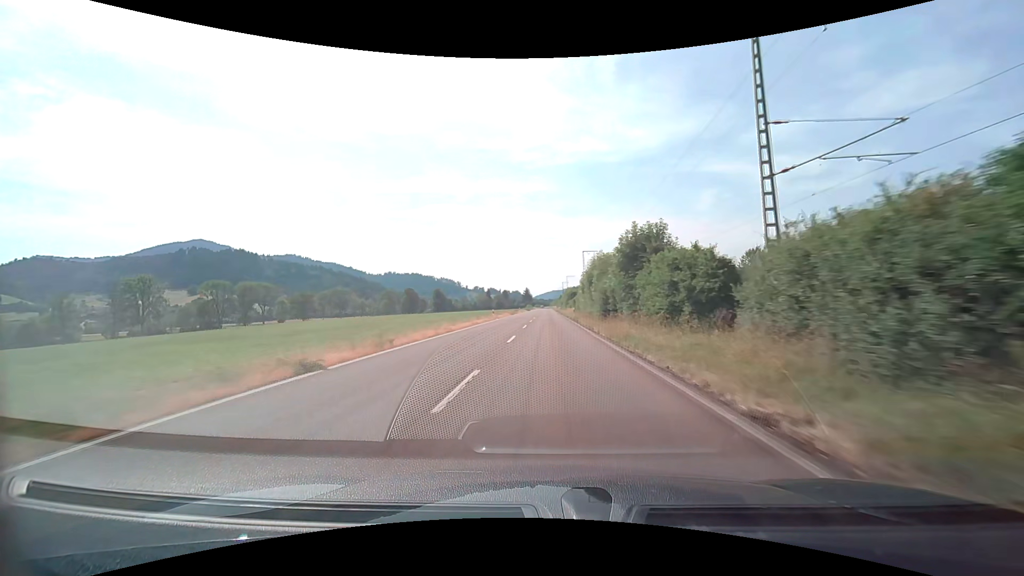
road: tertiary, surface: asphalt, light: Day
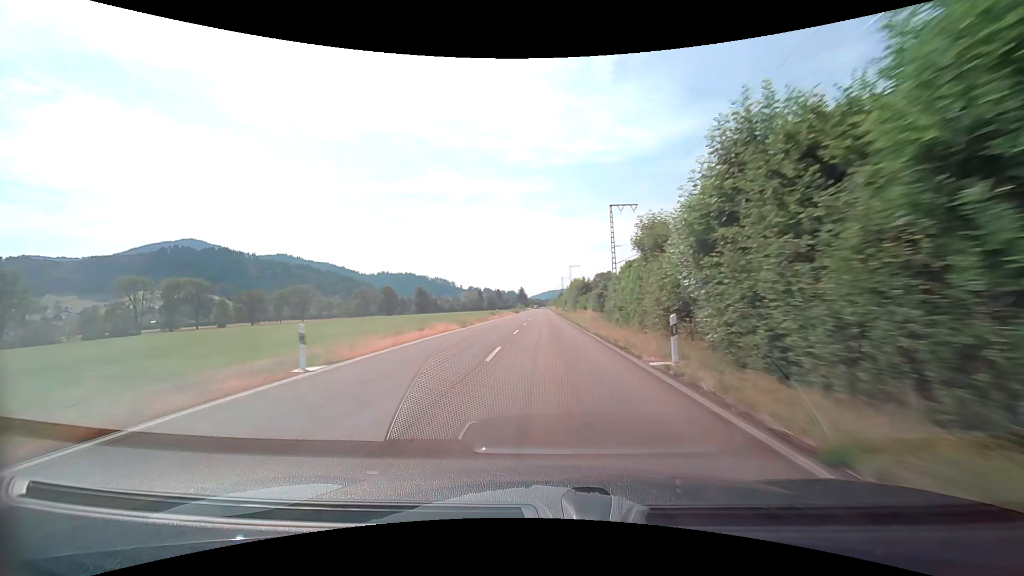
(-0.1, +42.0) m; 0°
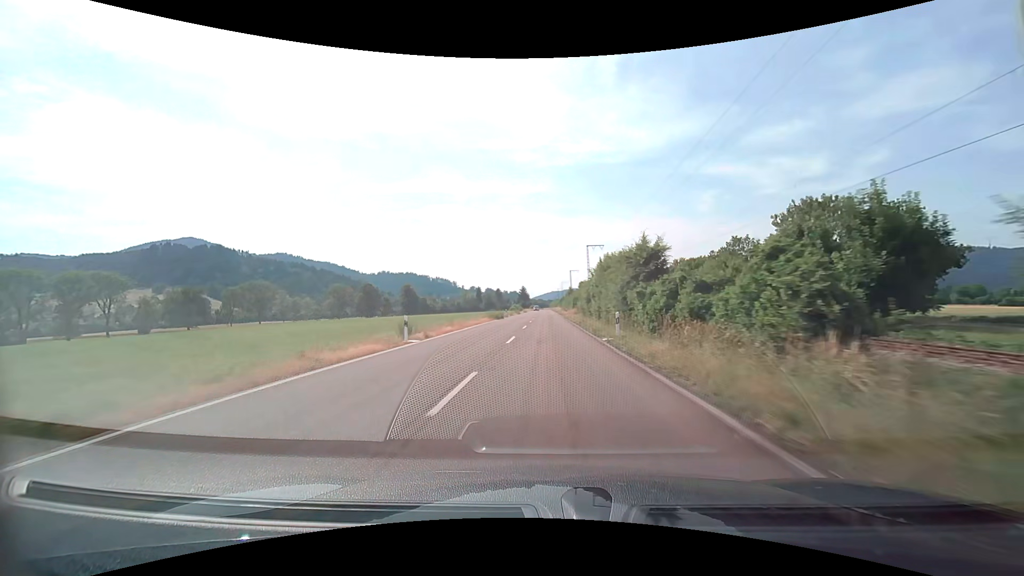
(-0.1, +41.9) m; 0°
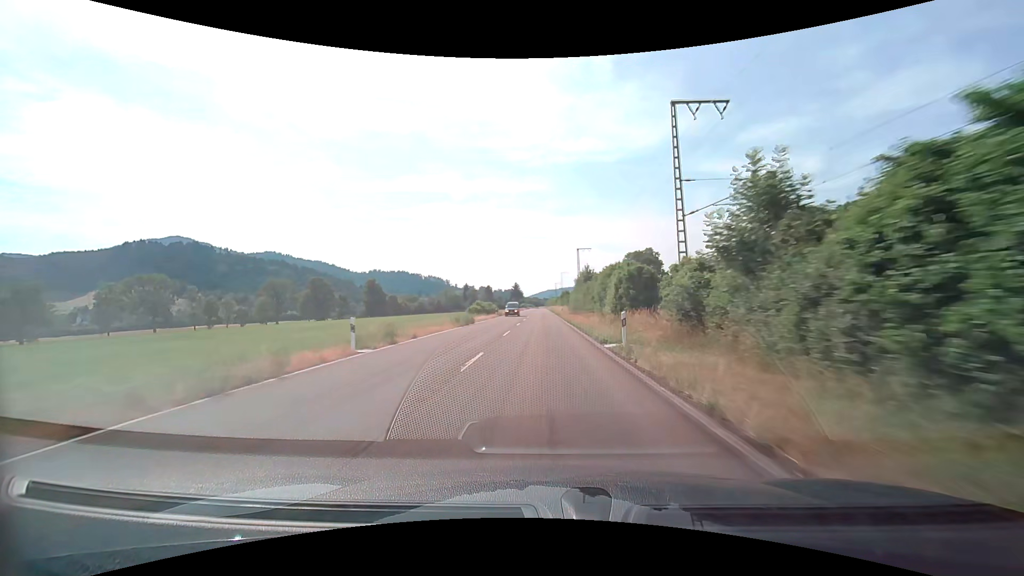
(+0.5, +55.7) m; +1°
